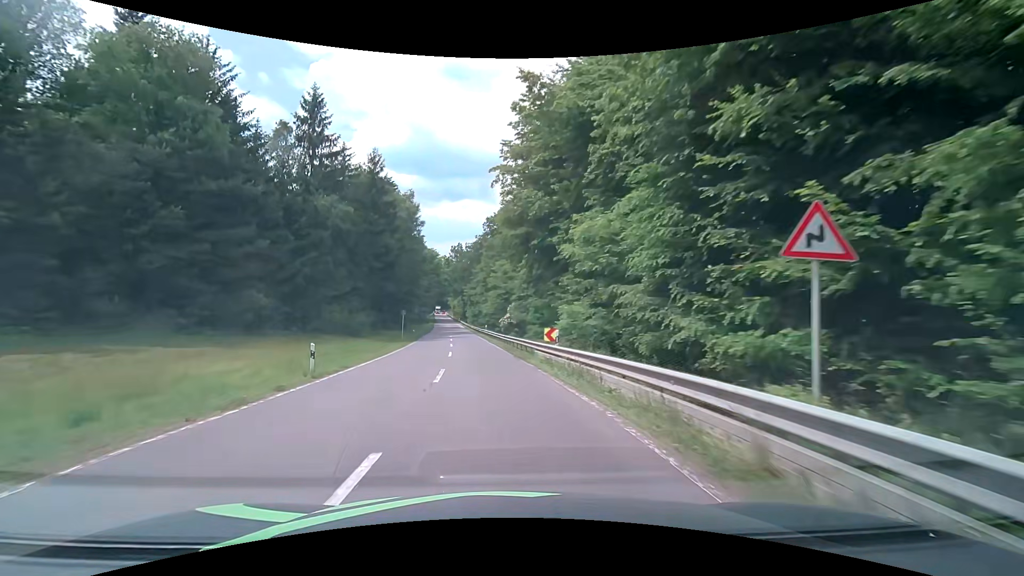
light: Day
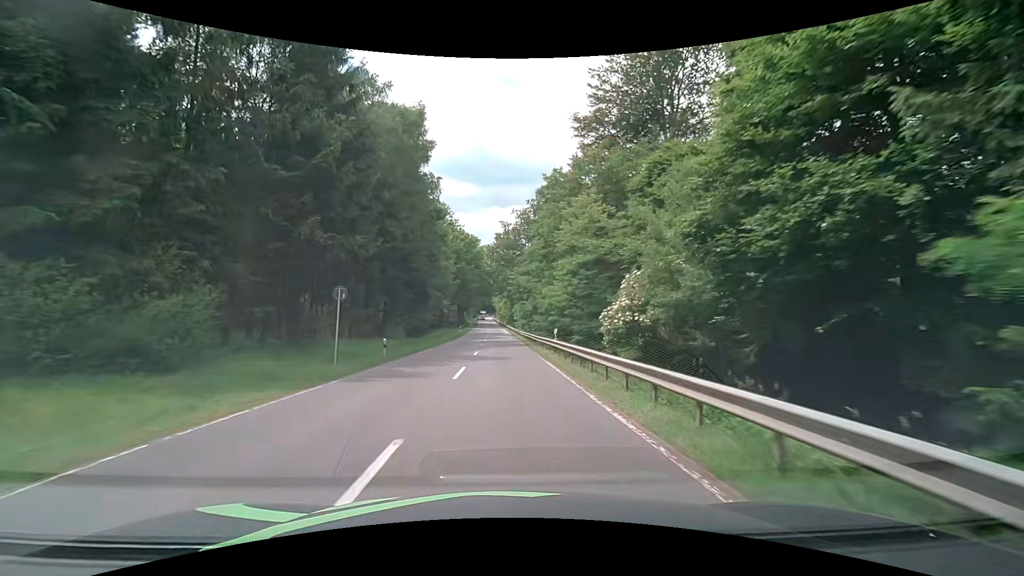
(-2.4, +32.9) m; -6°
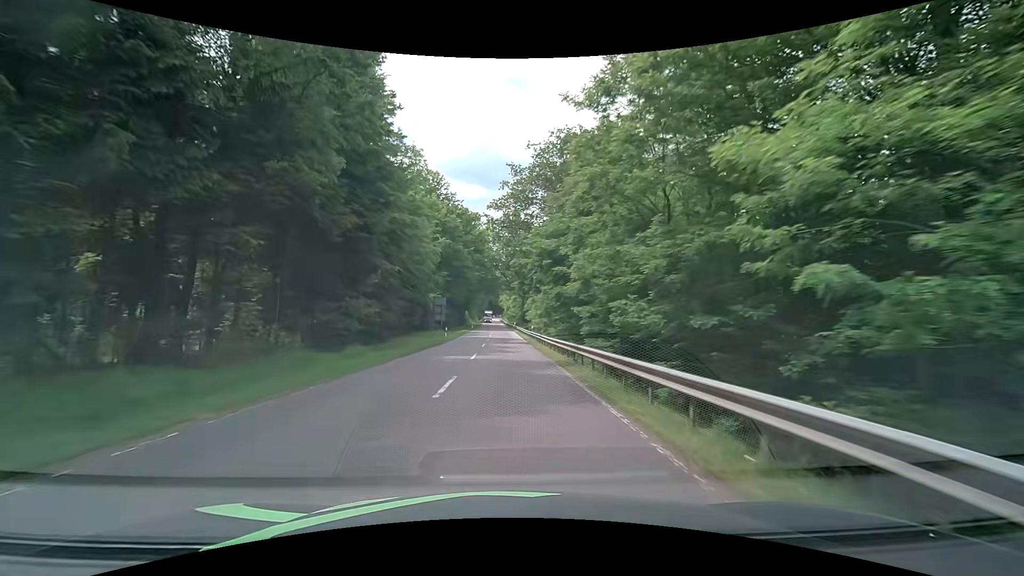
(-0.4, +26.0) m; -1°
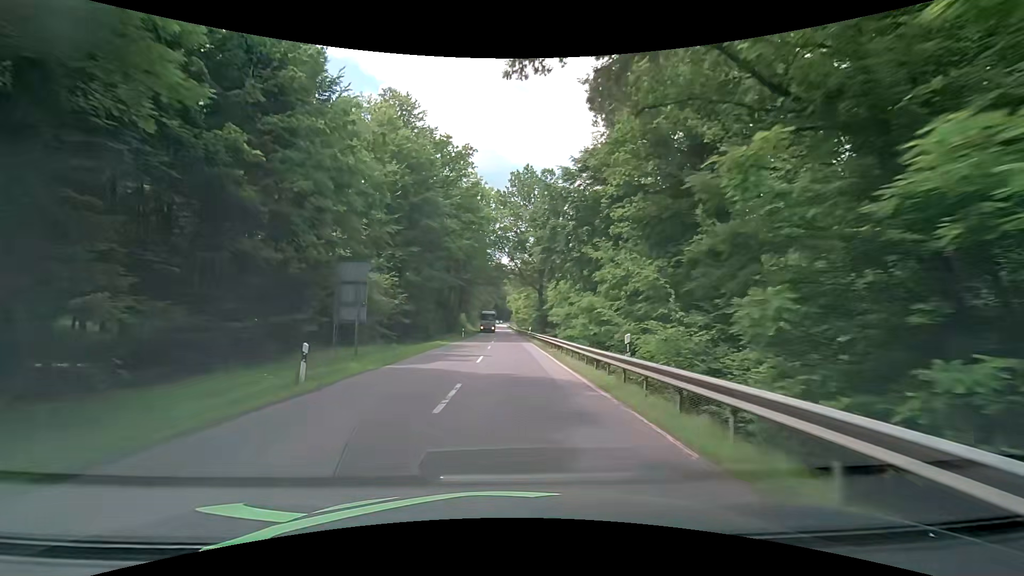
(-0.5, +34.7) m; -1°
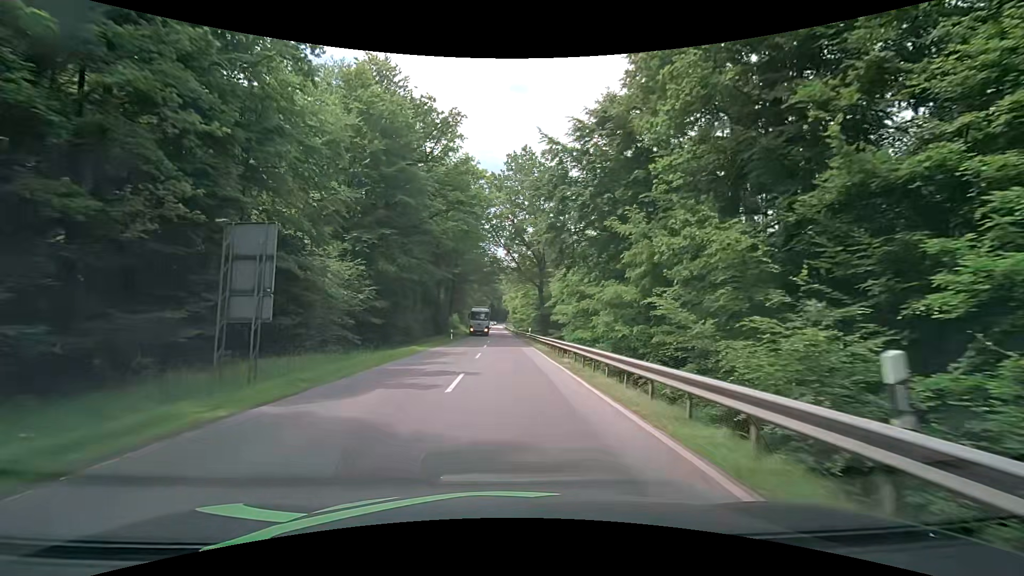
(0.0, +8.7) m; 0°
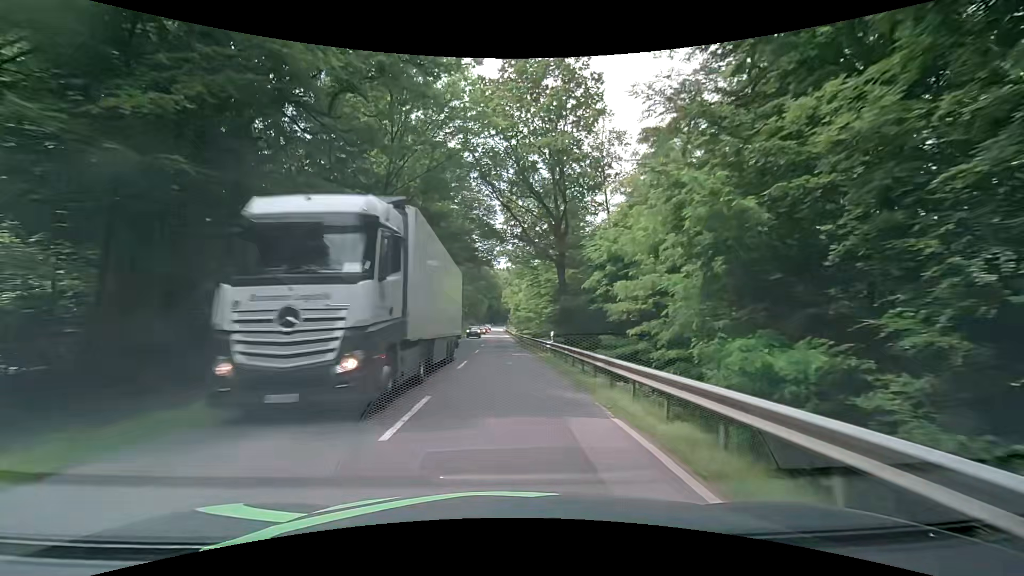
(+0.3, +26.0) m; 0°
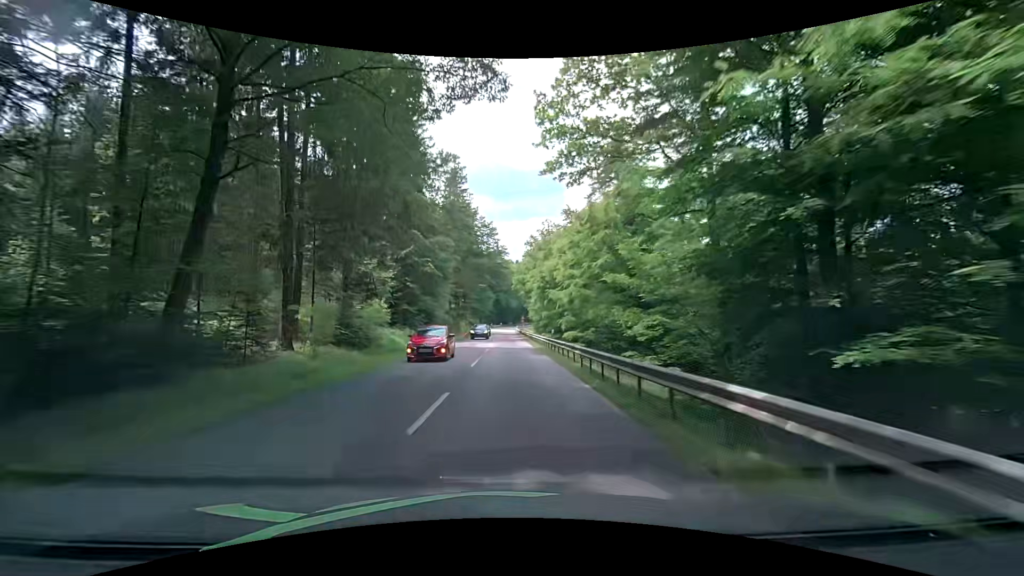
(-0.8, +43.9) m; -2°
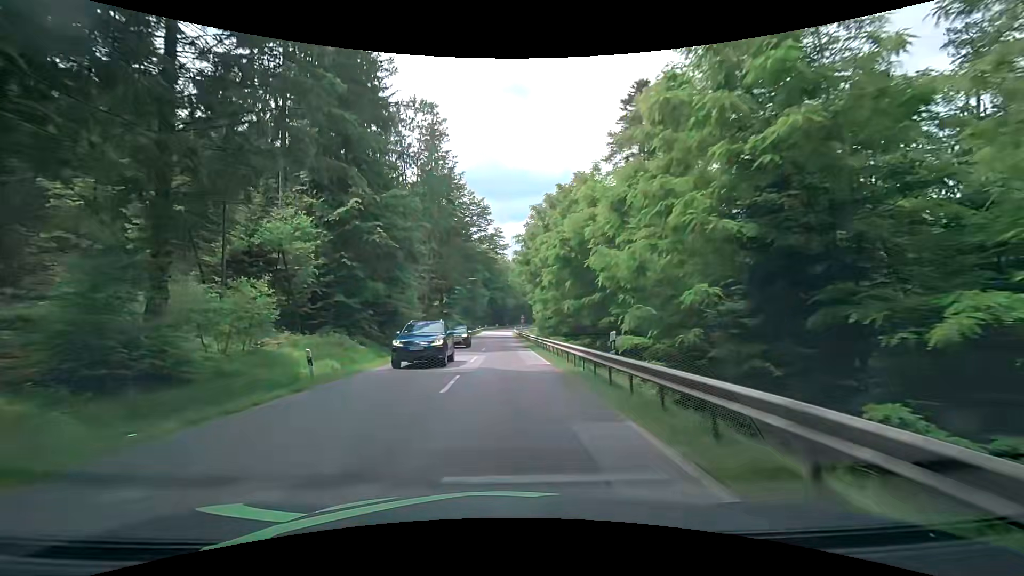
(+0.2, +18.0) m; +1°
(0, +10) (0, +20) (0, +30) (0, +40) (0, +50) (0, +60) (0, +70) (0, +80) (0, +90) (0, +100) m
